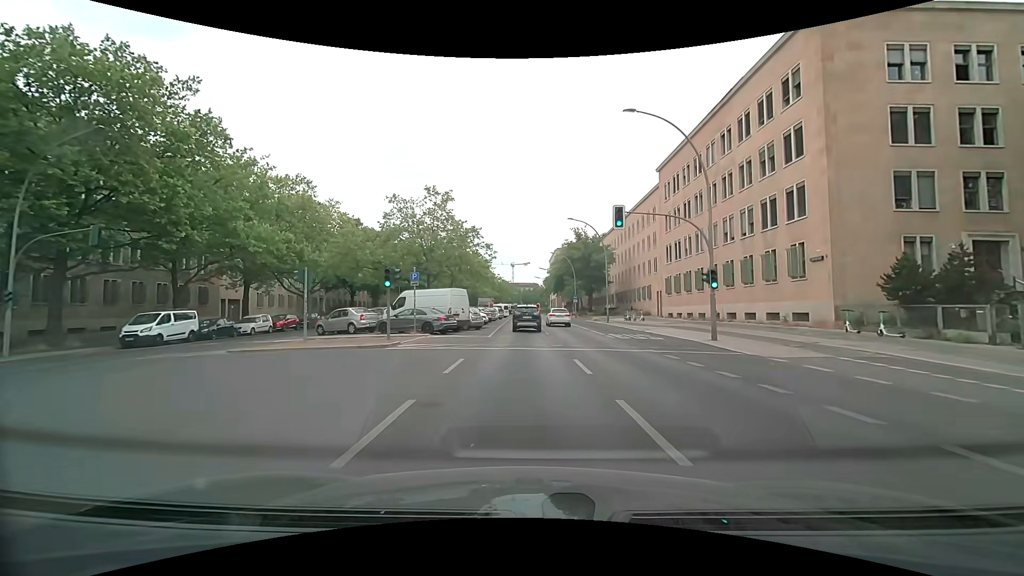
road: secondary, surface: asphalt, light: Day
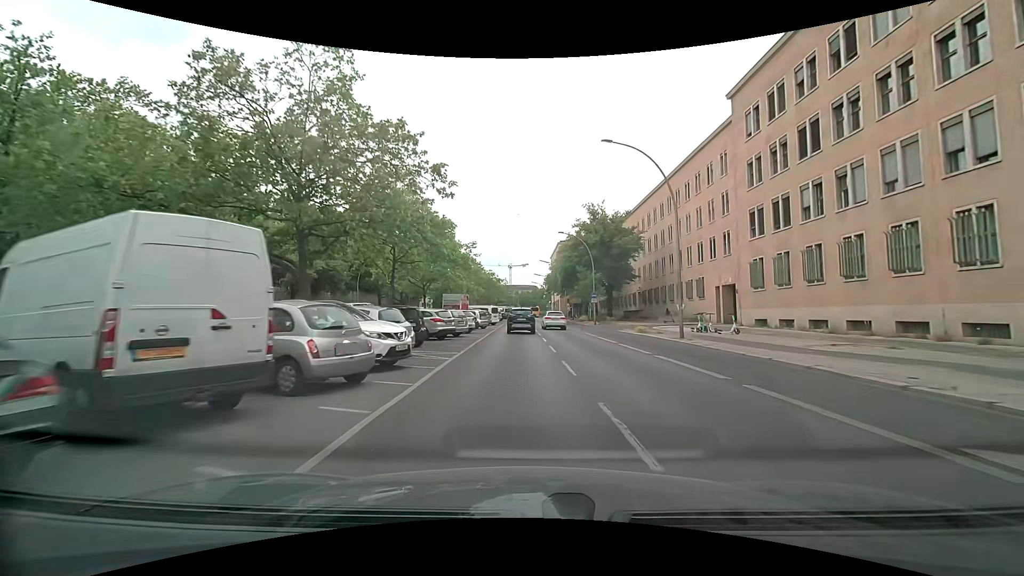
(+0.3, +23.1) m; 0°
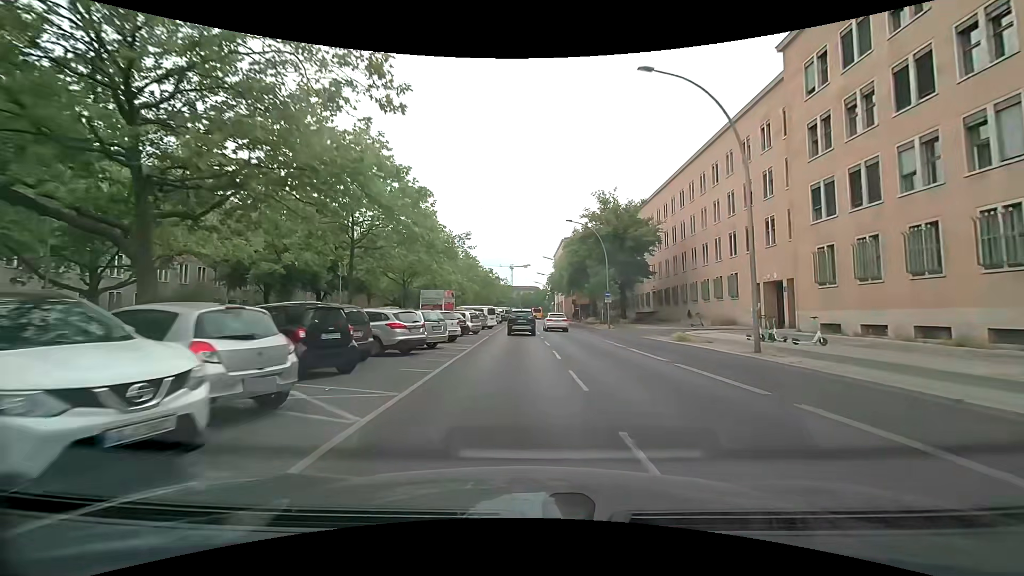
(0.0, +7.8) m; 0°
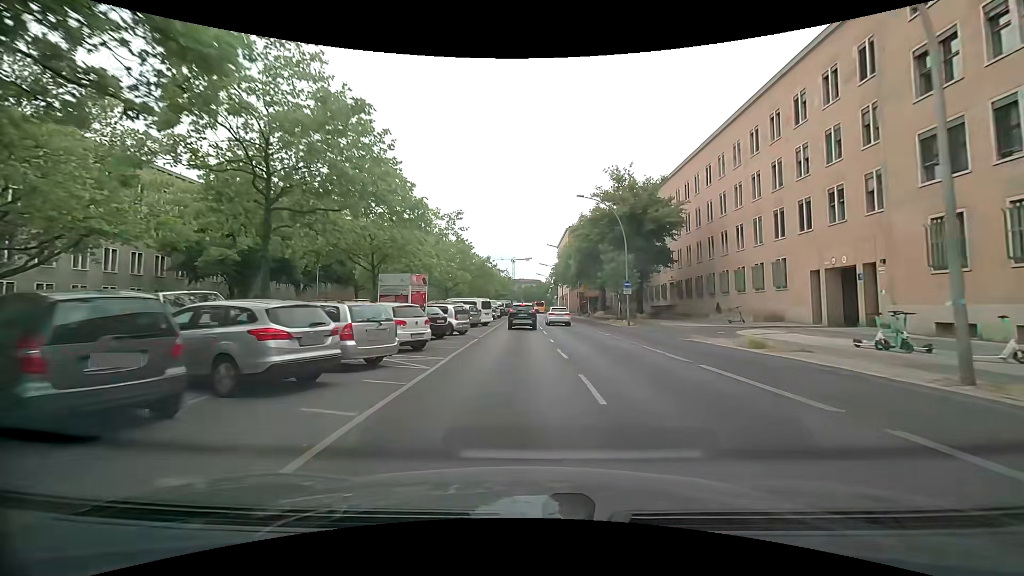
(0.0, +7.8) m; -1°
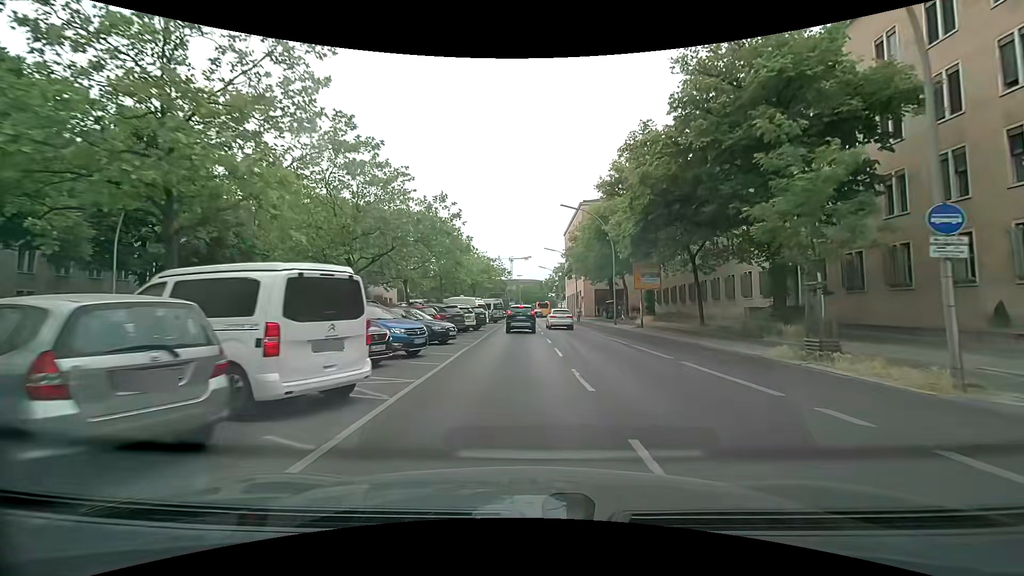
(+0.1, +28.6) m; 0°
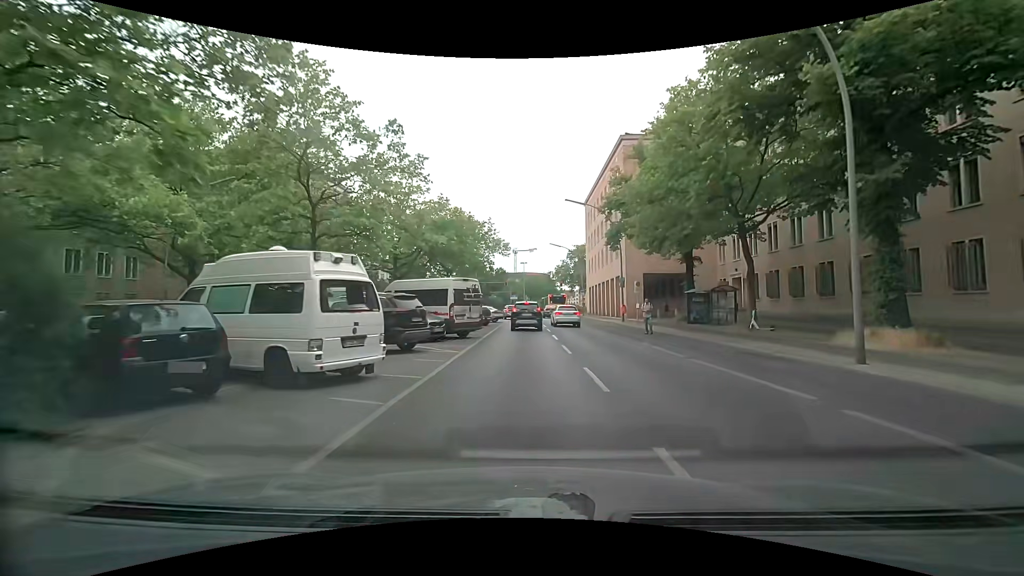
(-0.2, +30.4) m; -1°
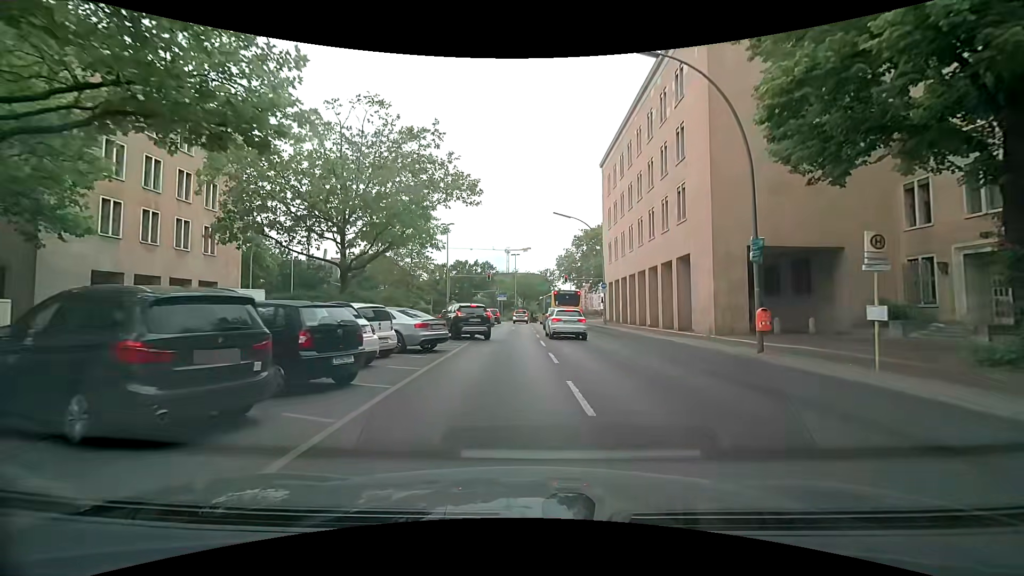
(+0.7, +25.5) m; 0°
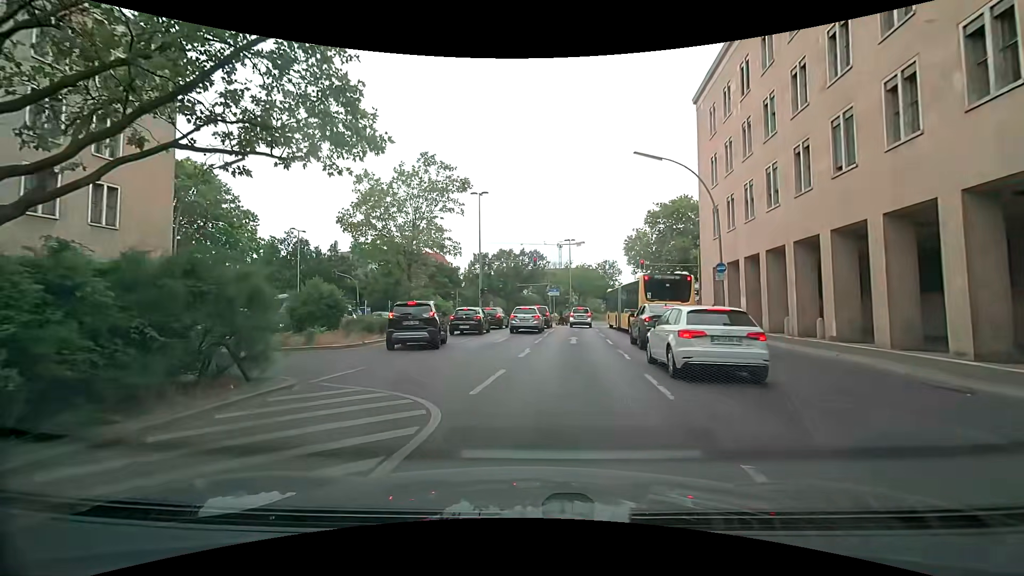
(-0.2, +16.6) m; -3°
